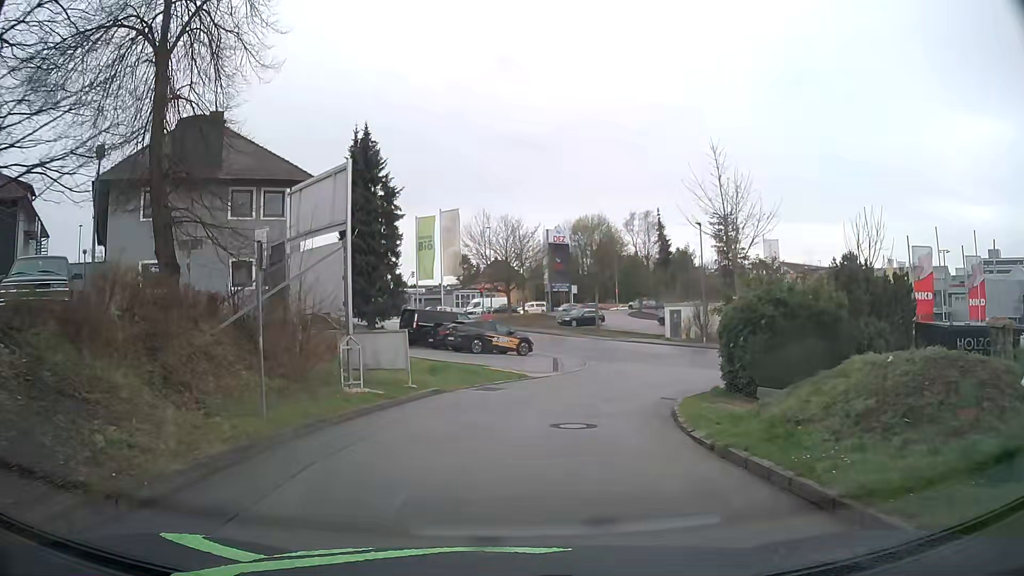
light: Day
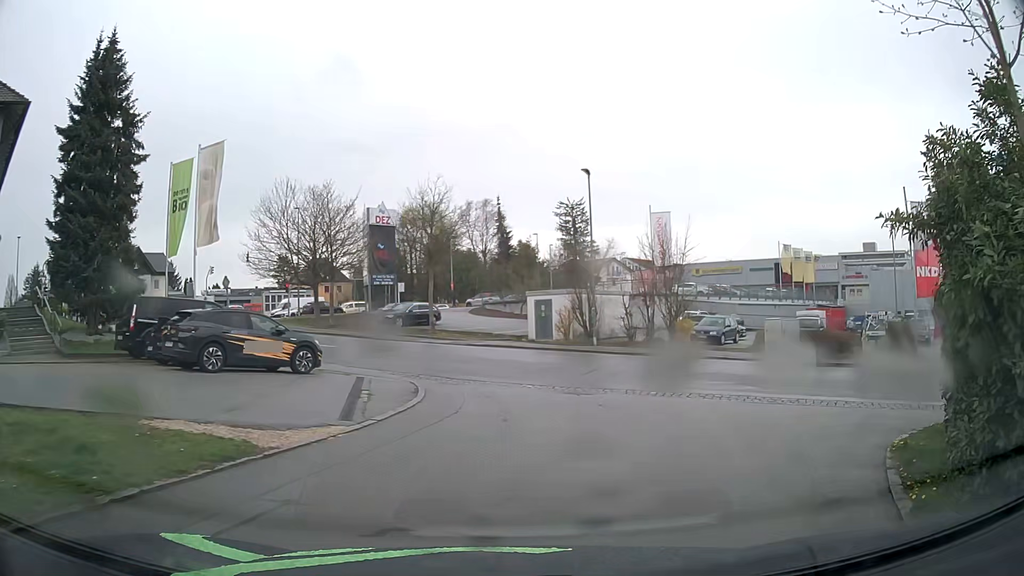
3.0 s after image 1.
(+1.1, +15.3) m; +15°
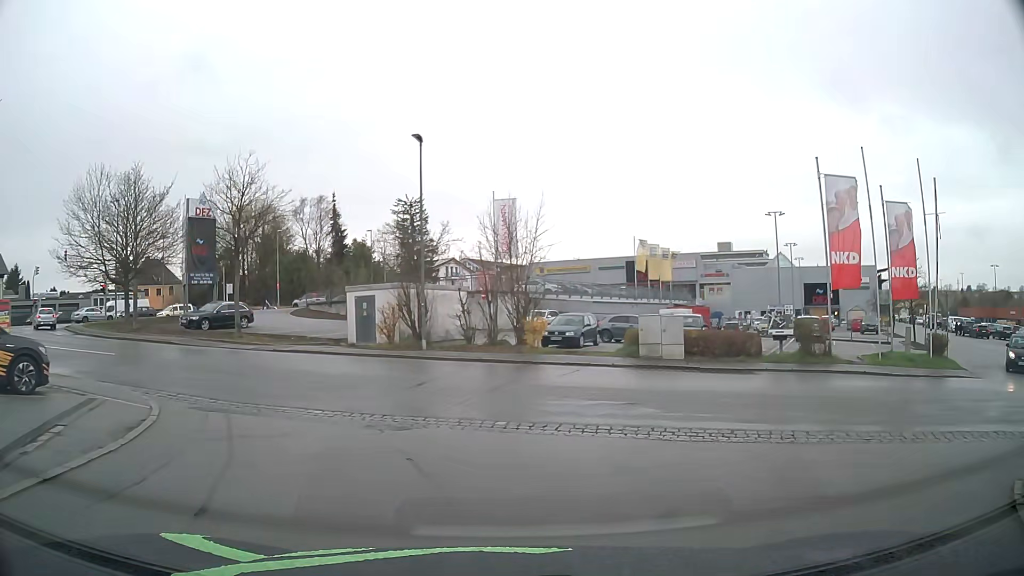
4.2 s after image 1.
(+0.7, +5.7) m; +13°
